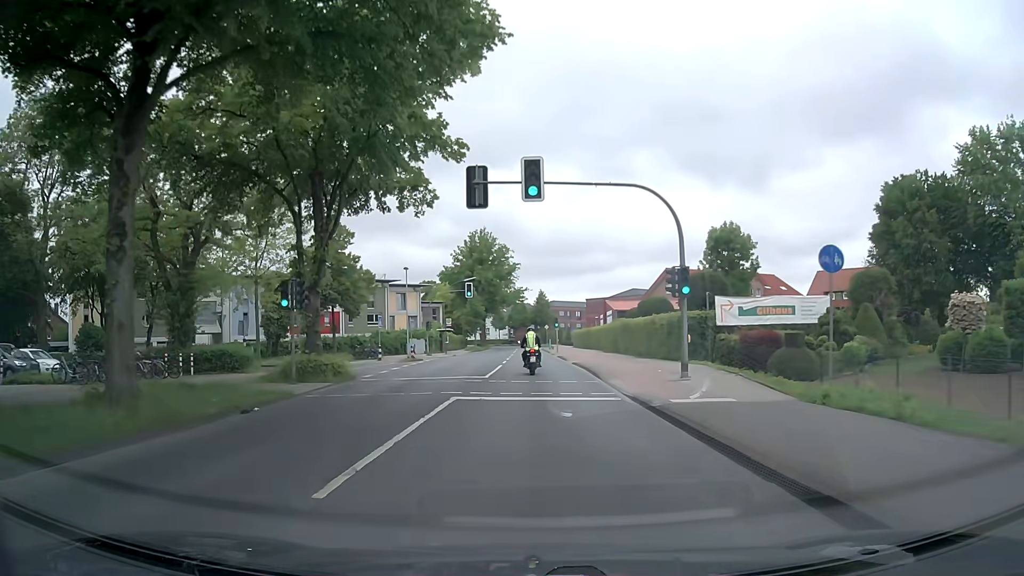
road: secondary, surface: asphalt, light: Day
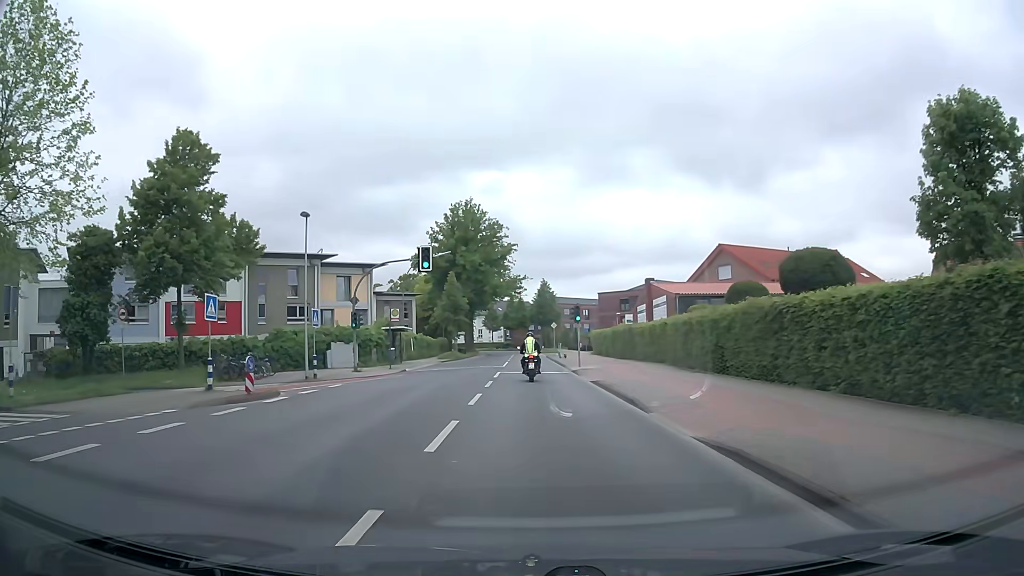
(-0.2, +26.6) m; 0°
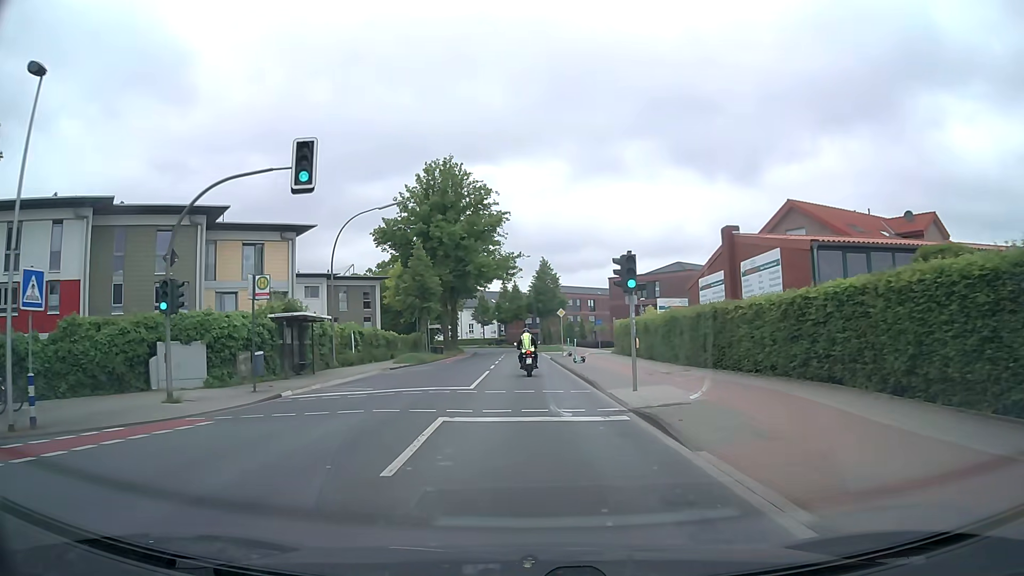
(+0.1, +19.6) m; 0°
(0, +10) (0, +20) (0, +30) (0, +40) (-1, +50) (-1, +60) (-1, +70) (-2, +80) (-3, +90) (-4, +100) m
